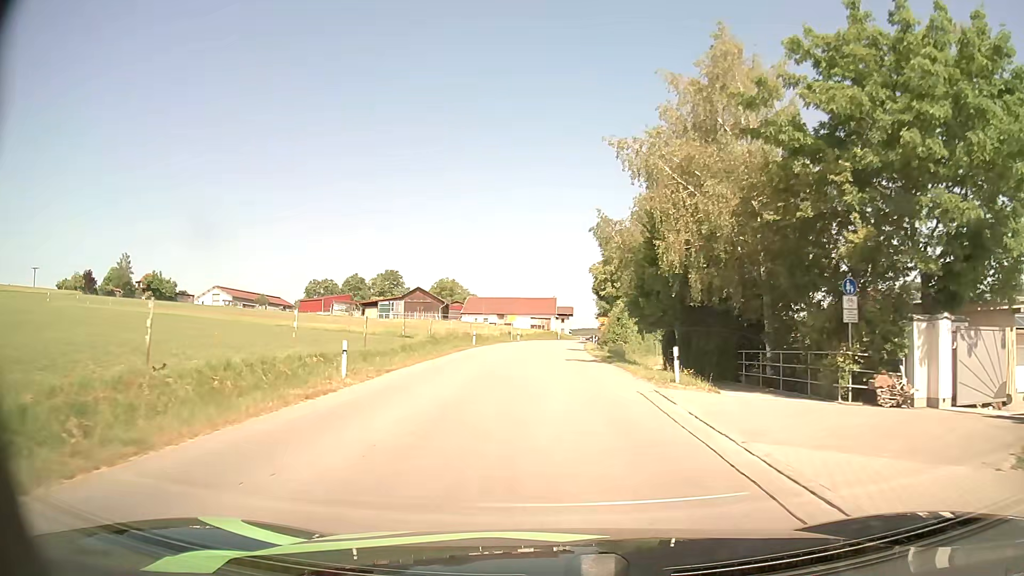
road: tertiary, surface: asphalt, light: Day
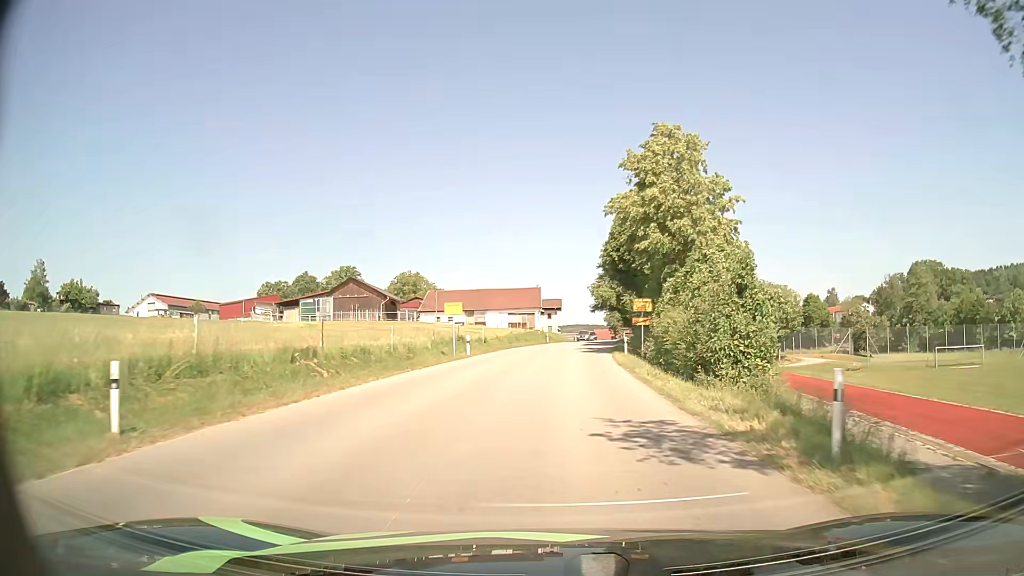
(+0.1, +36.6) m; +1°
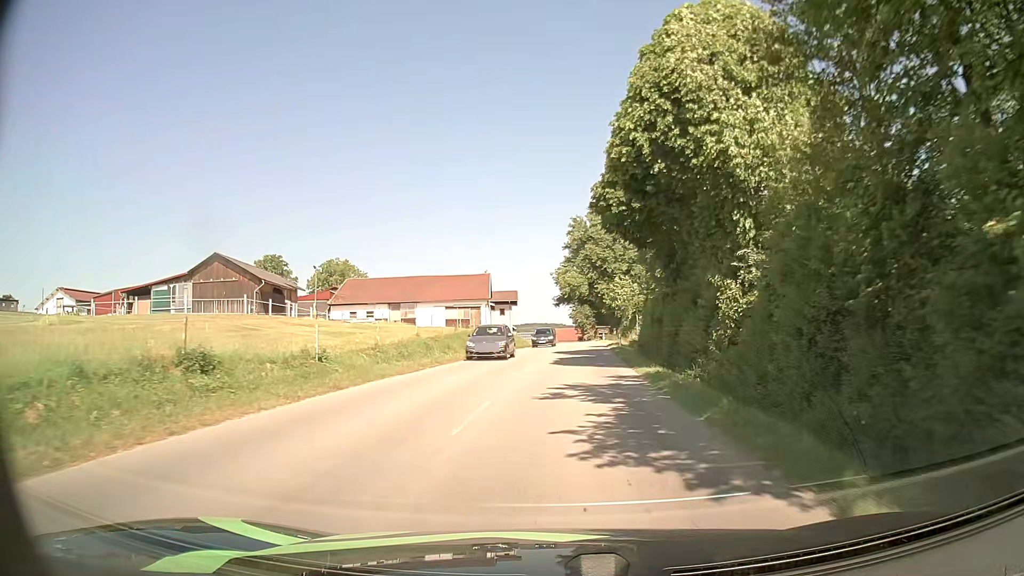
(+1.0, +31.0) m; +4°
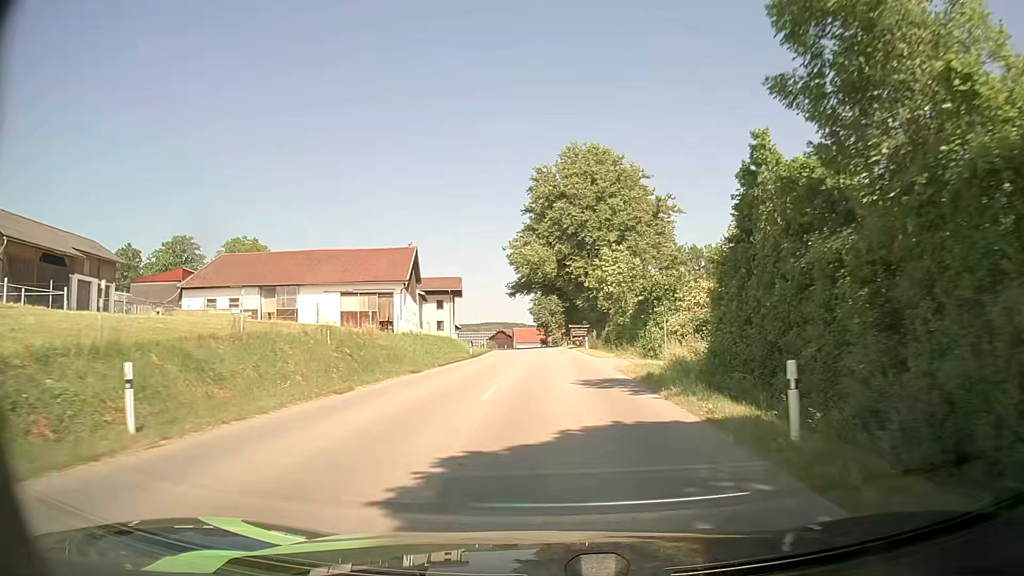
(+0.9, +32.4) m; +3°
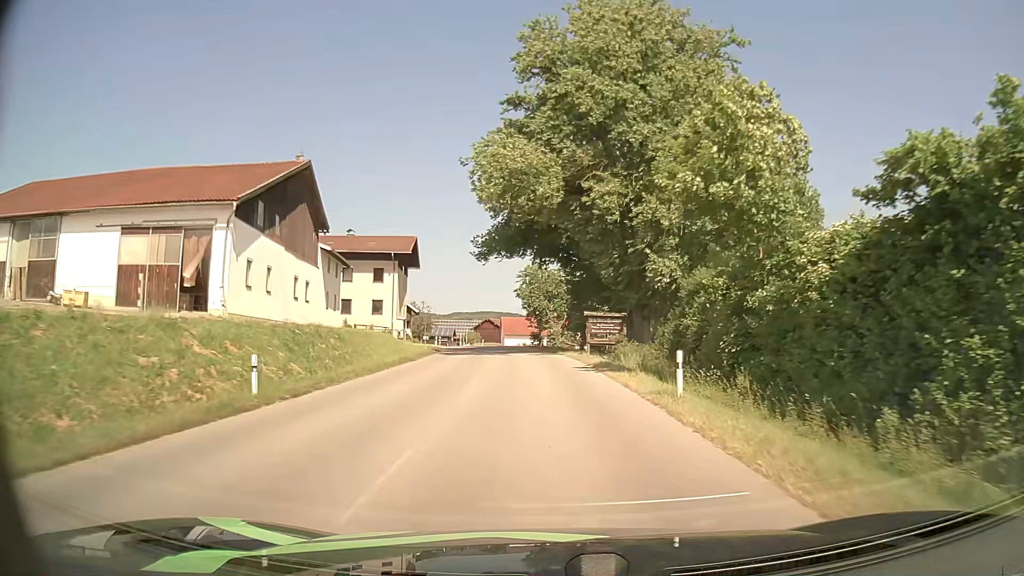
(+0.3, +33.7) m; 0°
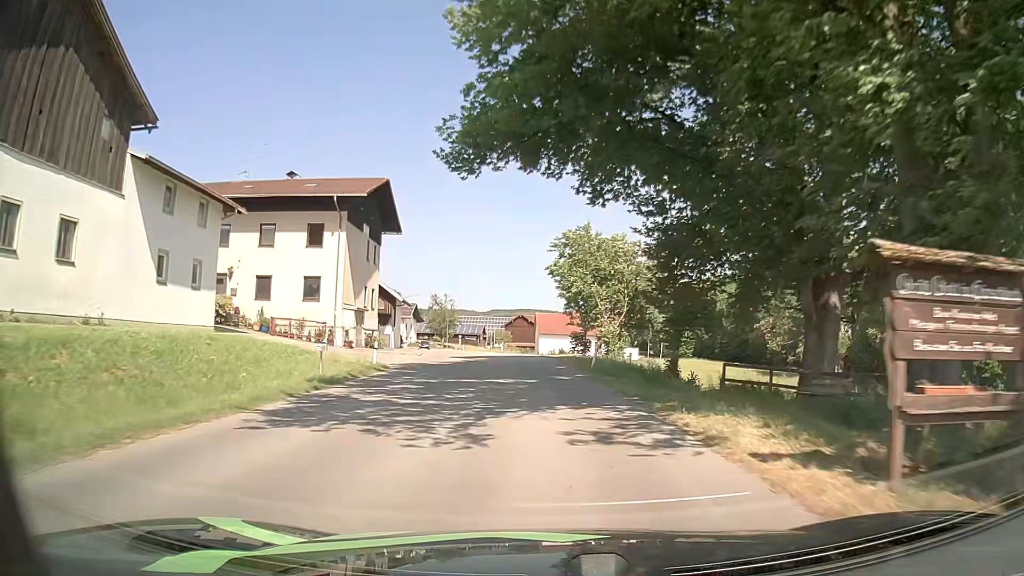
(-0.5, +26.4) m; -3°
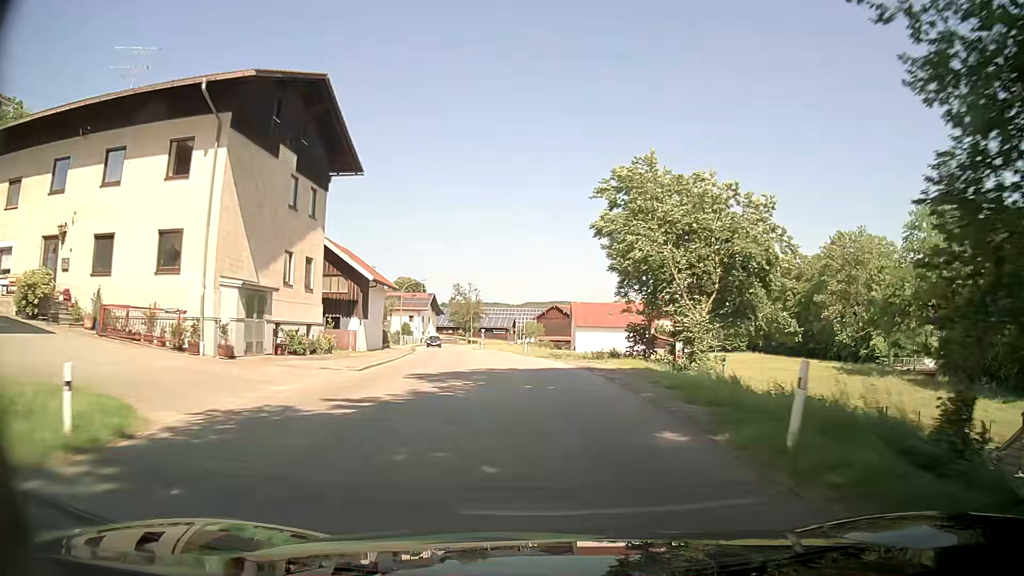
(-0.5, +17.9) m; -3°
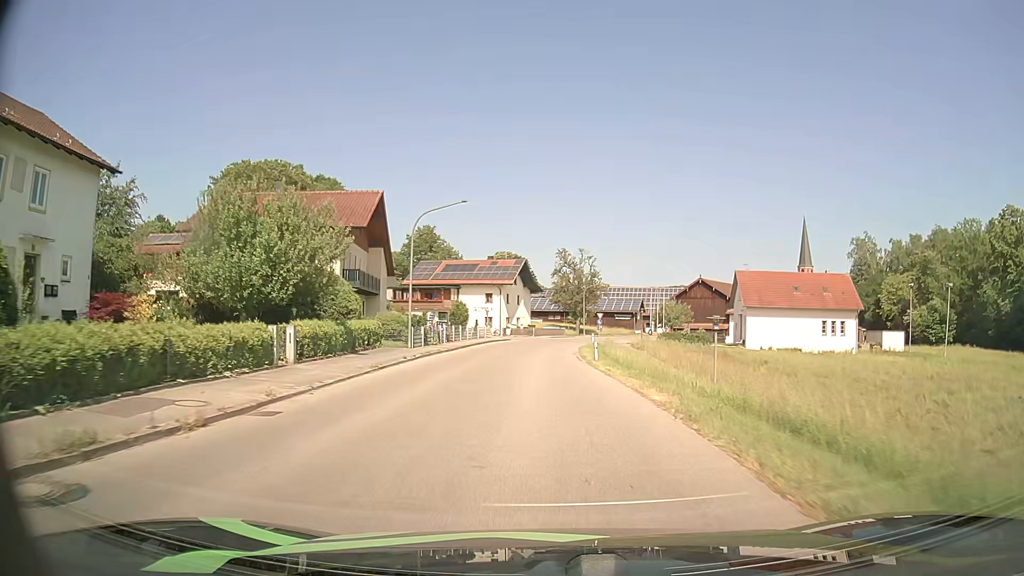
(-3.5, +42.2) m; -10°
(0, +10) (0, +20) (0, +30) (0, +40) (0, +50) (+2, +60) (+3, +70) (+6, +79) (+9, +89) (+13, +98) m
